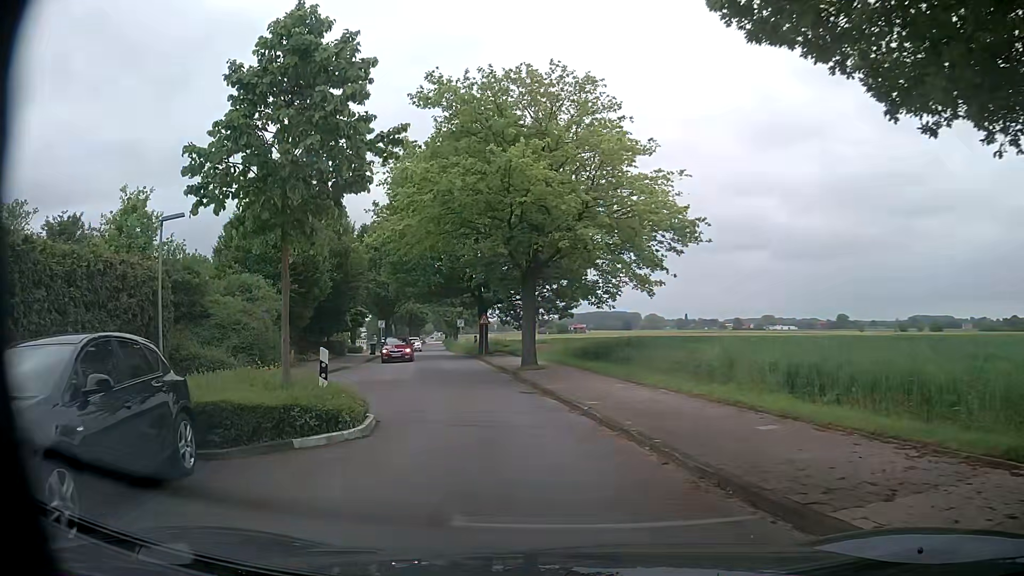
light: Day
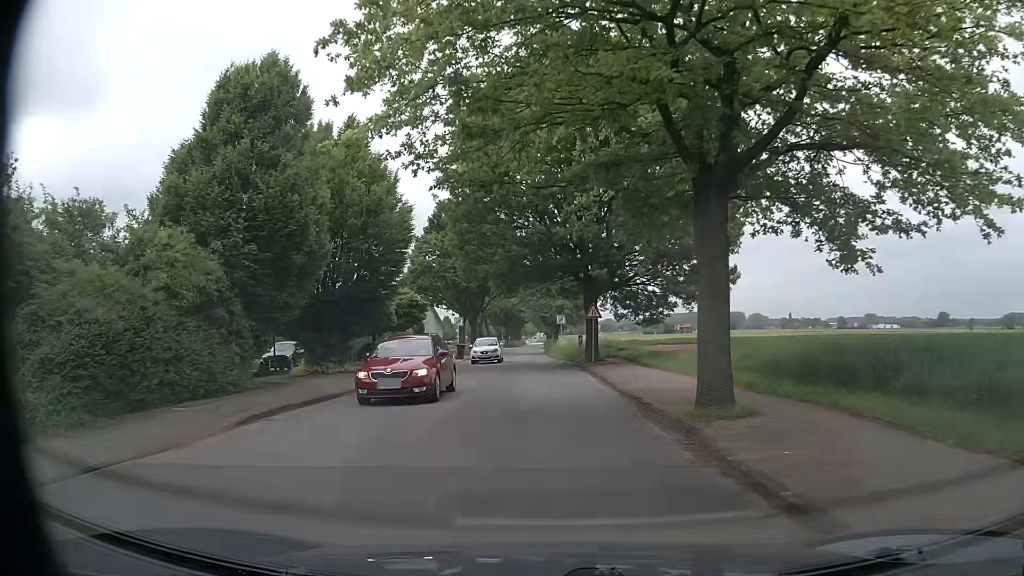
(-1.5, +14.4) m; -9°
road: unclassified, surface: asphalt
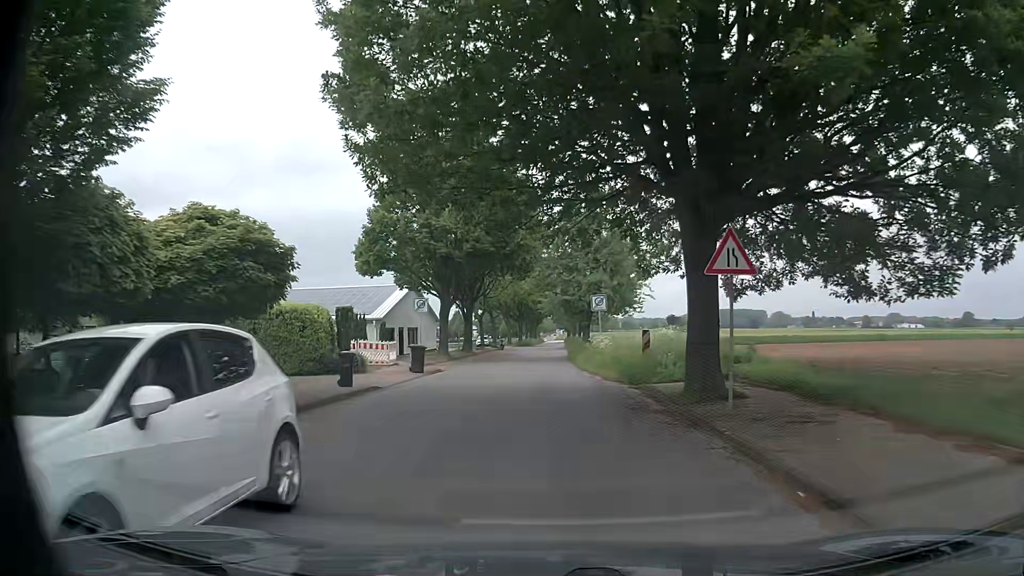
(-0.6, +21.9) m; -2°
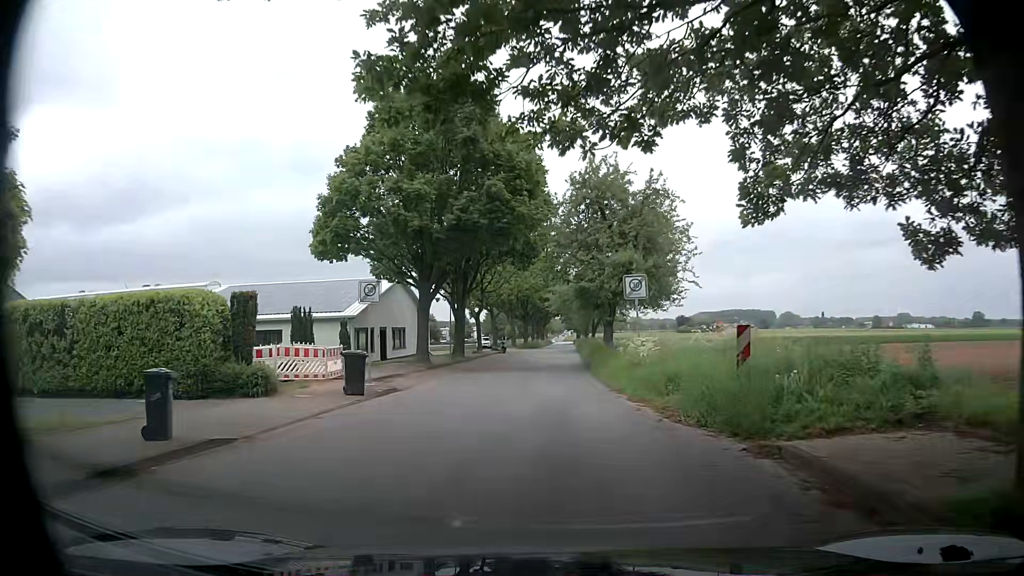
(-0.2, +9.9) m; -1°
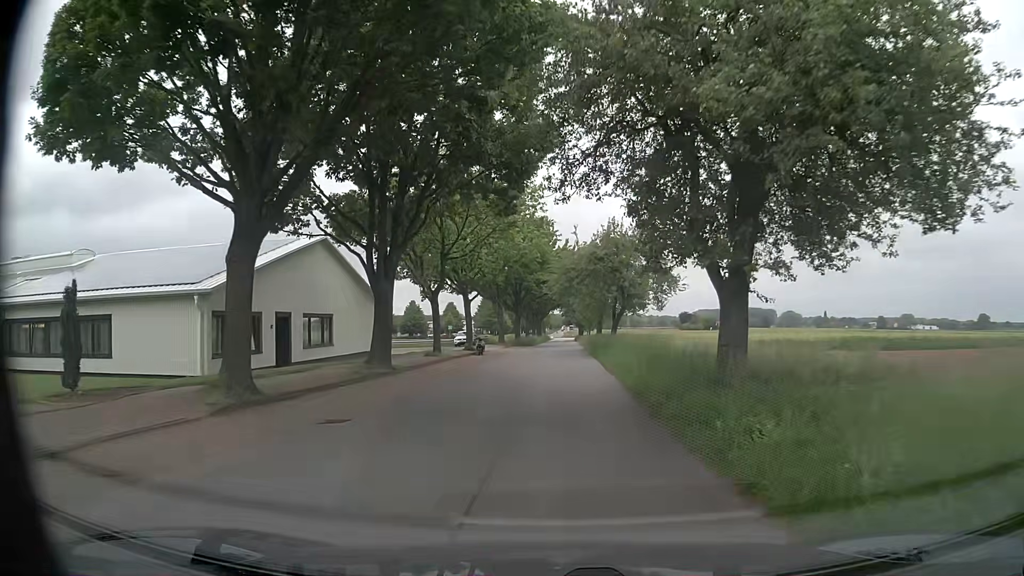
(+0.1, +20.7) m; 0°
(0, +10) (0, +20) (0, +30) (+1, +40) (+1, +50) (+2, +60) (+2, +70) (+2, +80) (+3, +90) (+3, +100) m
